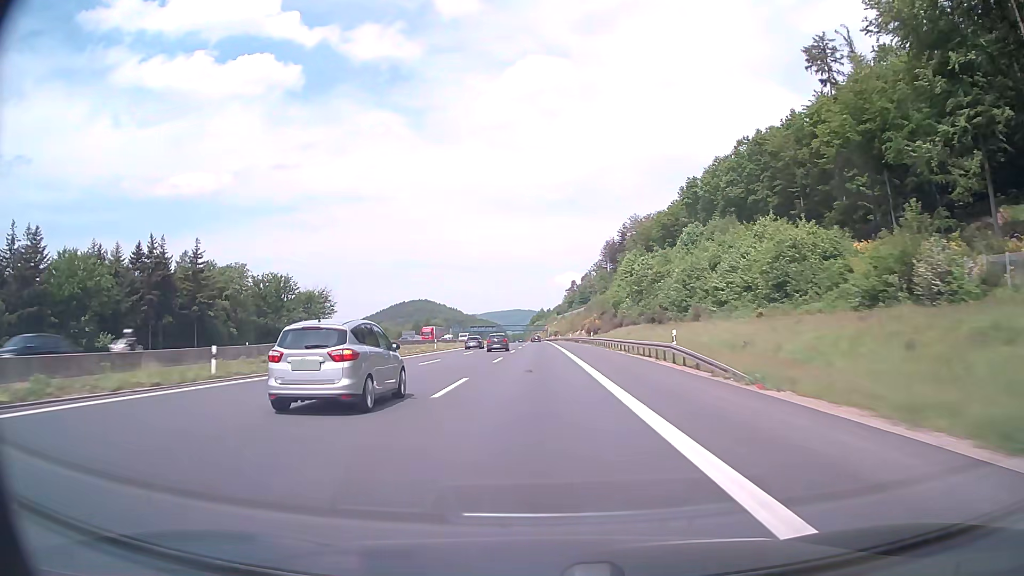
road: motorway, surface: asphalt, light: Day
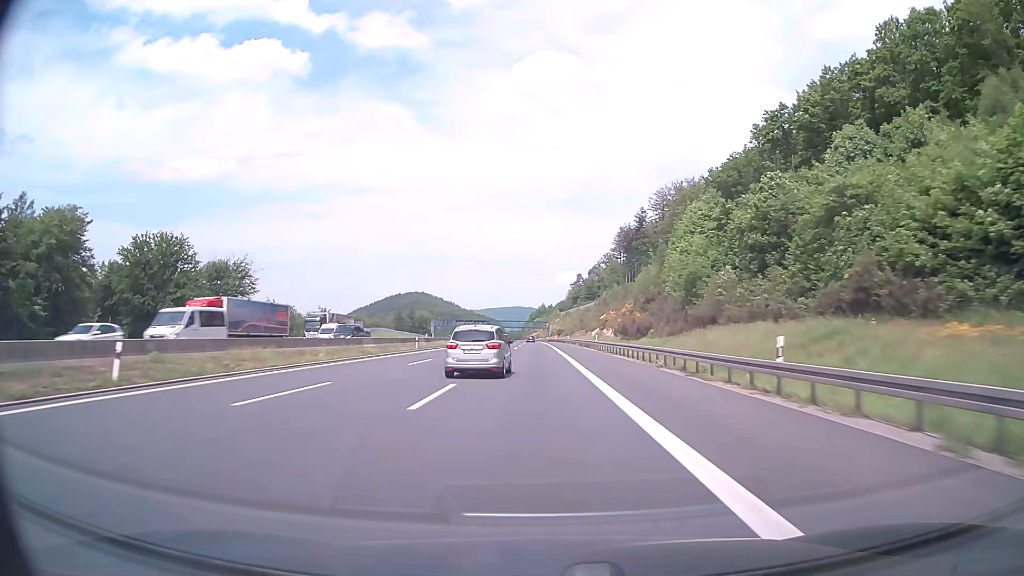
(0.0, +56.0) m; 0°
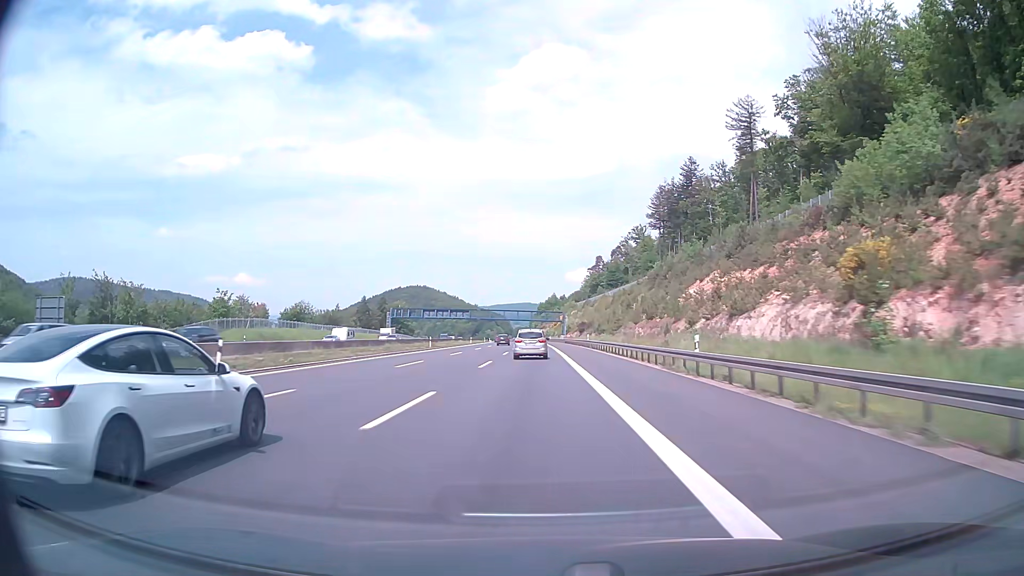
(-0.3, +92.2) m; -1°
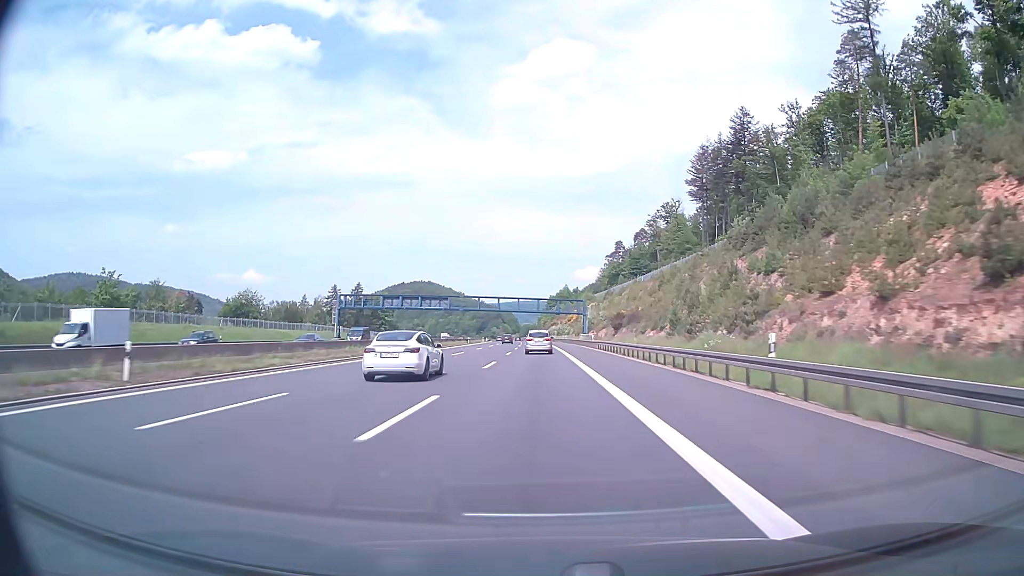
(-0.4, +54.9) m; -1°
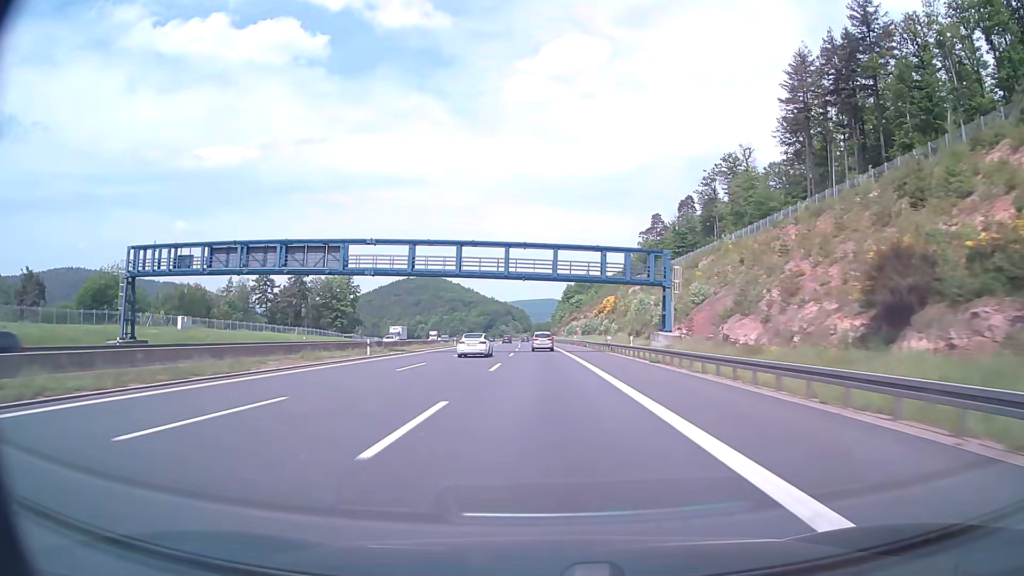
(-0.7, +72.9) m; -1°
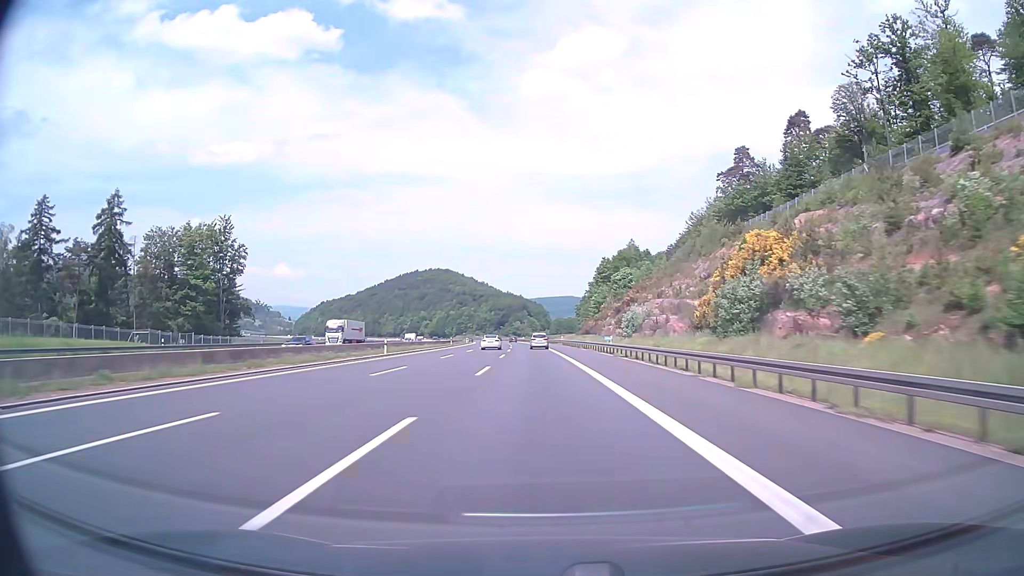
(-1.3, +92.6) m; -2°
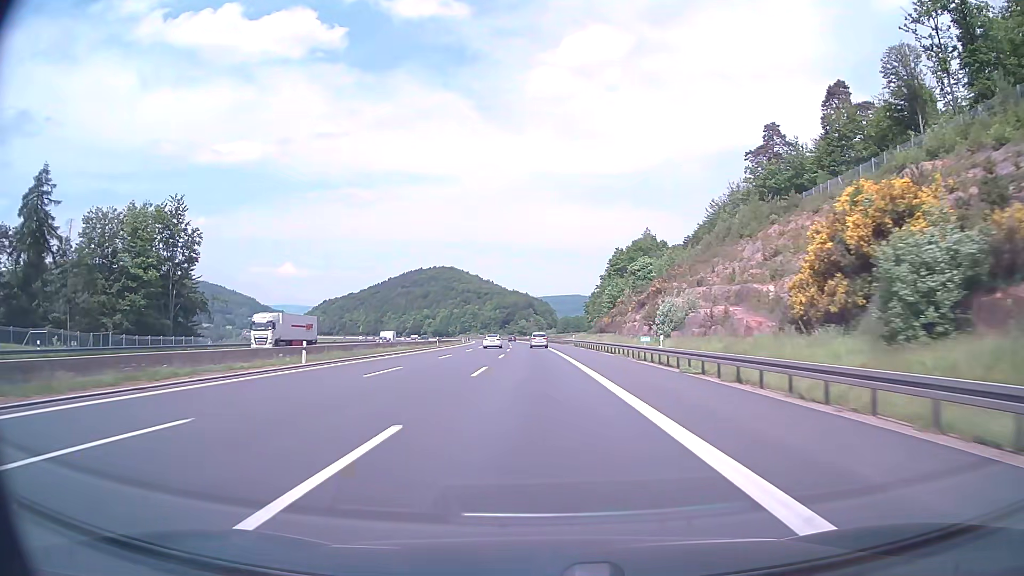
(-0.1, +18.8) m; -1°
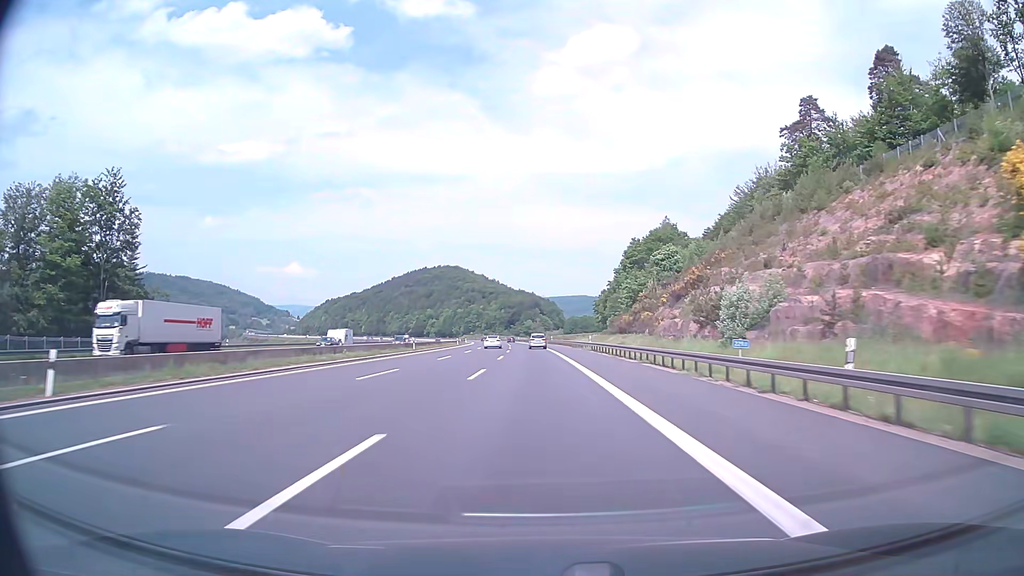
(-0.1, +18.9) m; -1°
(0, +10) (0, +20) (0, +30) (0, +40) (-1, +50) (-1, +60) (-1, +70) (-1, +80) (-2, +90) (-2, +100) m
